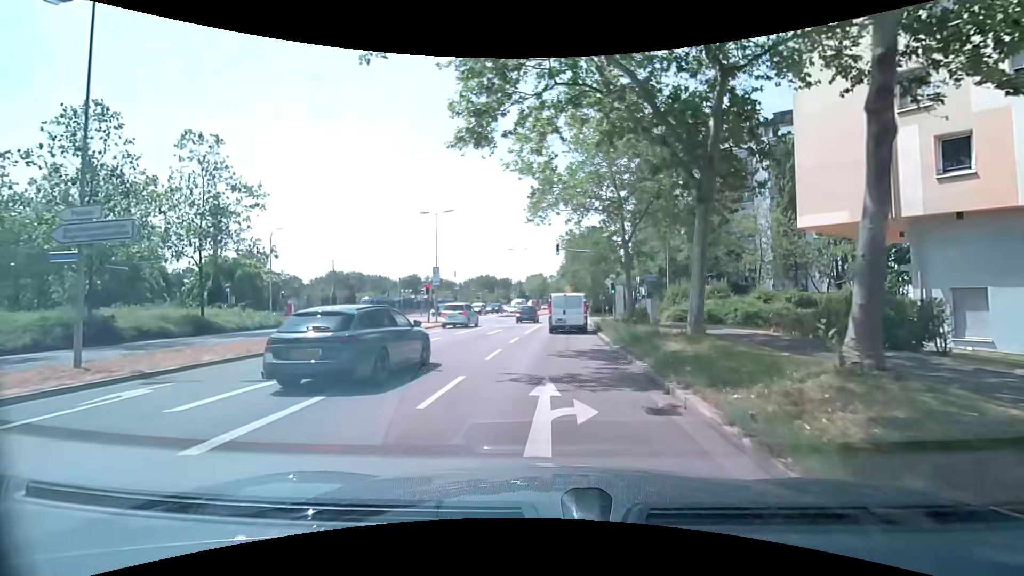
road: secondary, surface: asphalt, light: Day
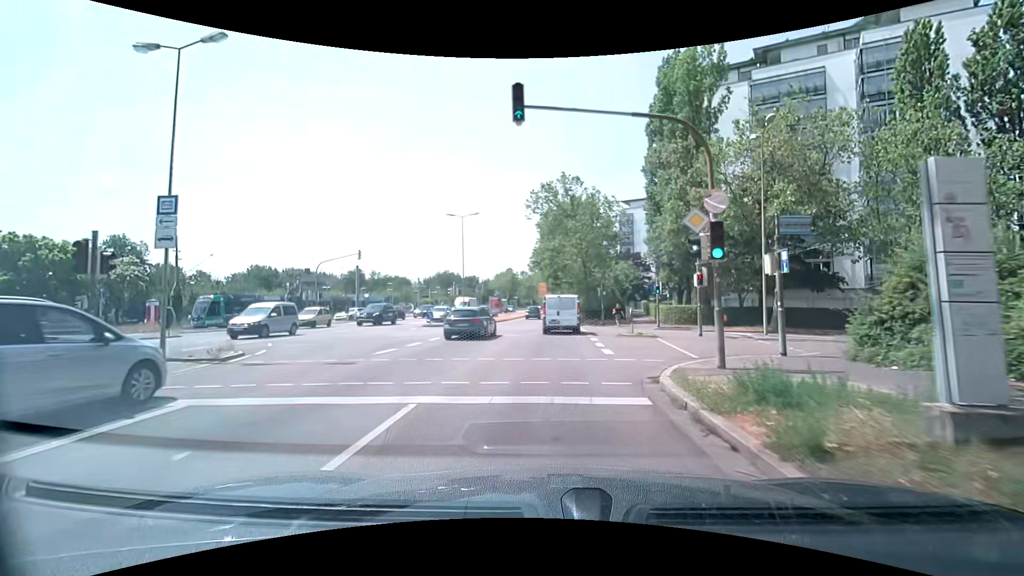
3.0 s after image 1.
(+0.6, +27.6) m; +3°
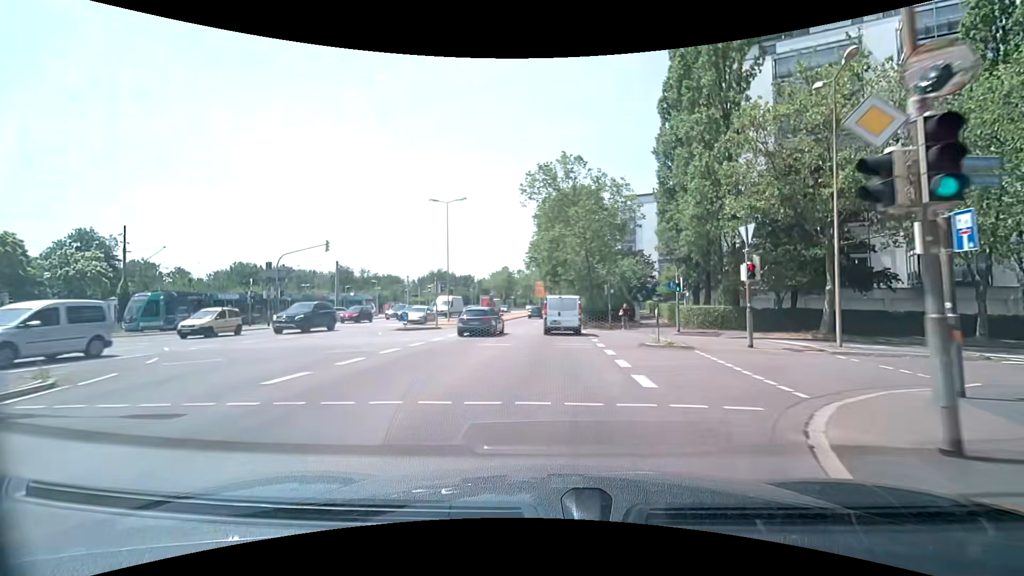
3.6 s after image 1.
(0.0, +5.9) m; 0°
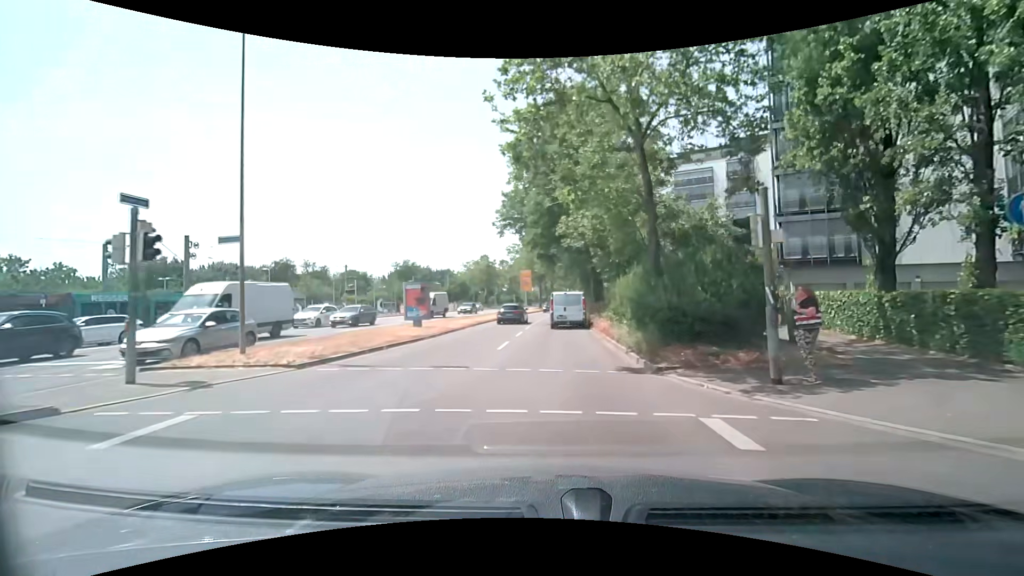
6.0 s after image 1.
(+0.2, +24.8) m; +1°
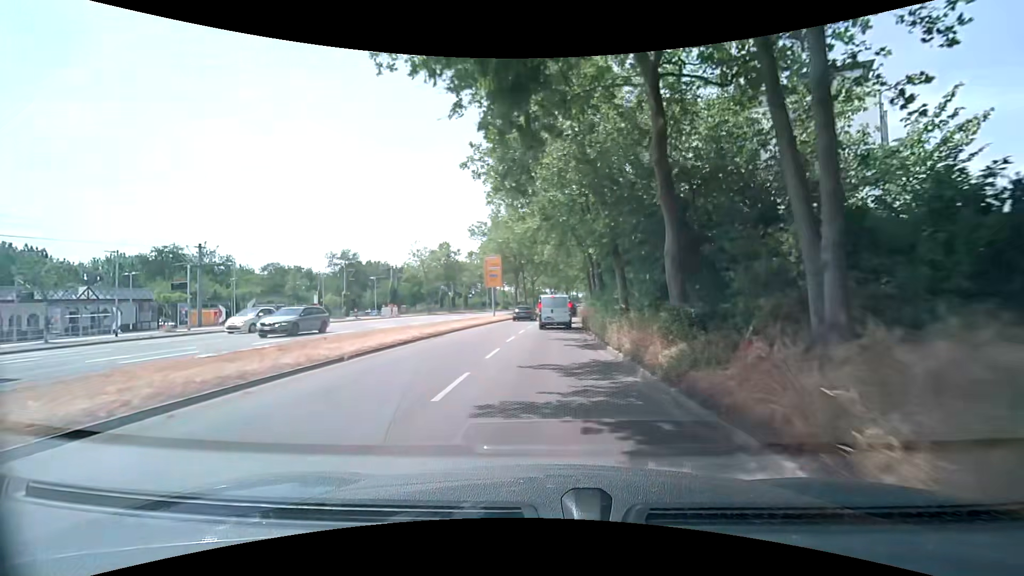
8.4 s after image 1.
(+0.2, +26.1) m; +2°
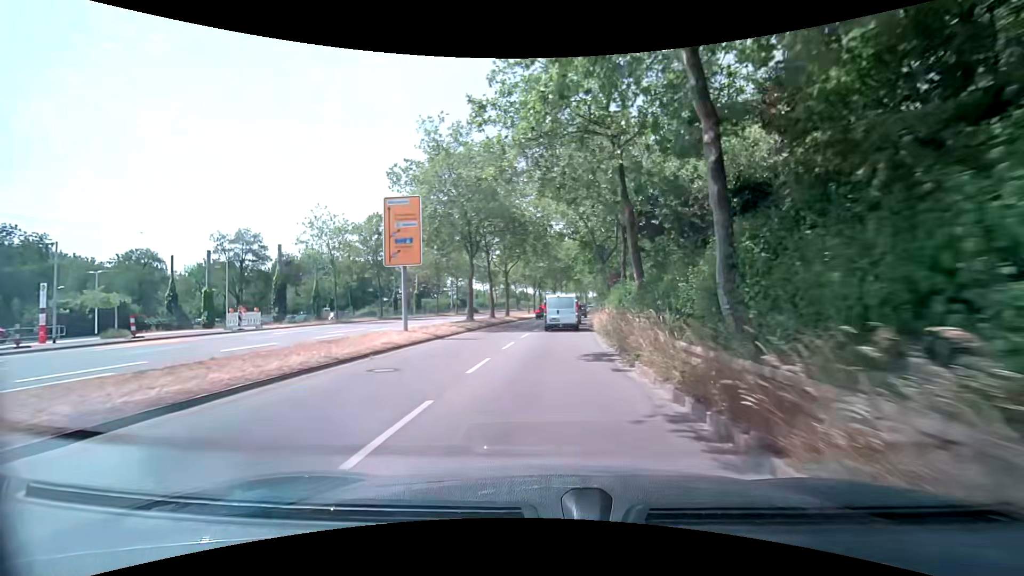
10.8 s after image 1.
(+0.1, +26.9) m; +1°
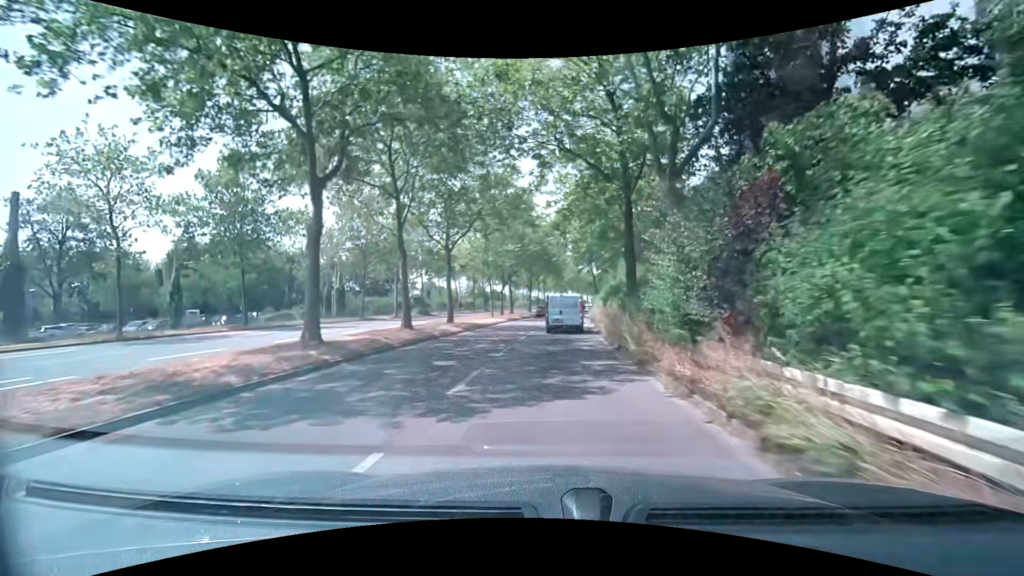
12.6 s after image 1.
(+0.3, +20.6) m; +3°
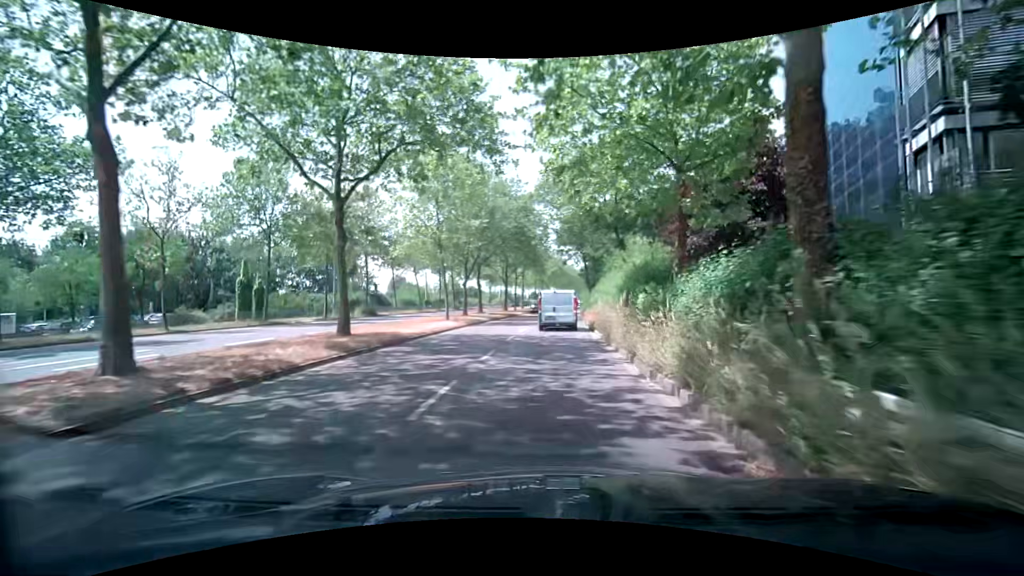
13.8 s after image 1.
(+0.3, +13.7) m; +2°
(0, +10) (0, +20) (0, +30) (+1, +40) (+2, +50) (+2, +60) (+3, +70) (+4, +80) (+5, +90) (+6, +100) m
